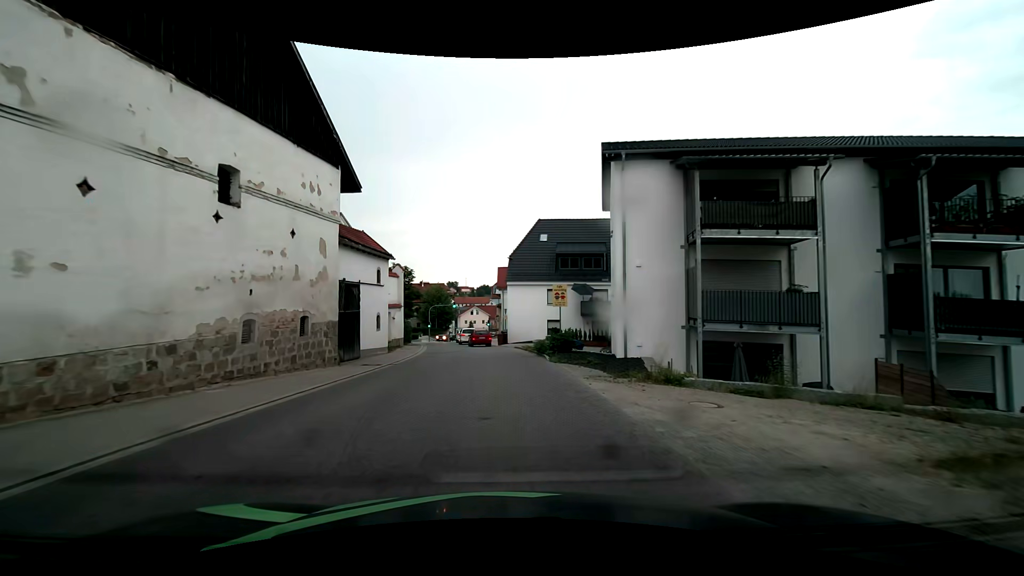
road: tertiary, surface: asphalt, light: Day
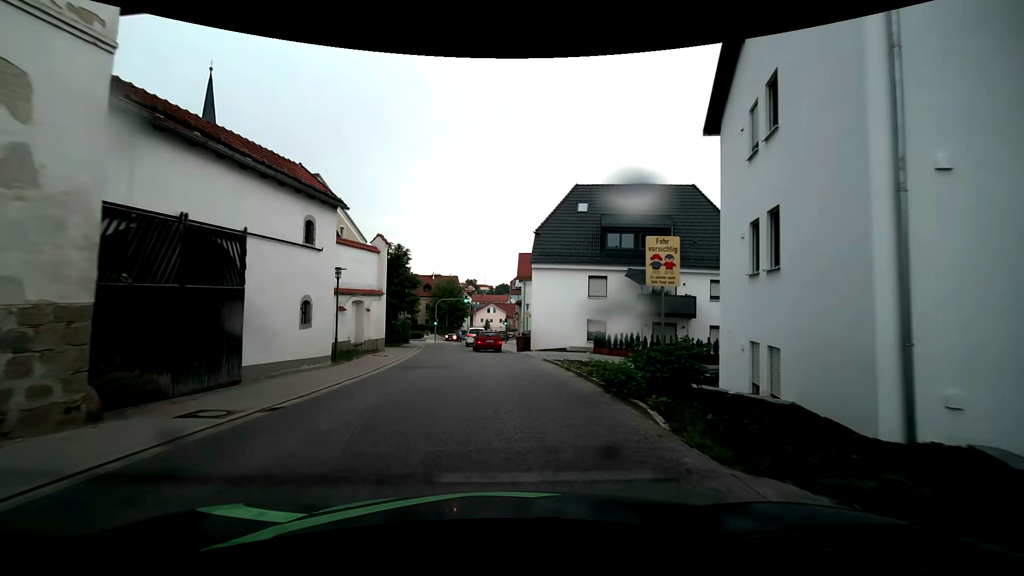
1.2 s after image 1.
(-0.2, +12.4) m; -2°
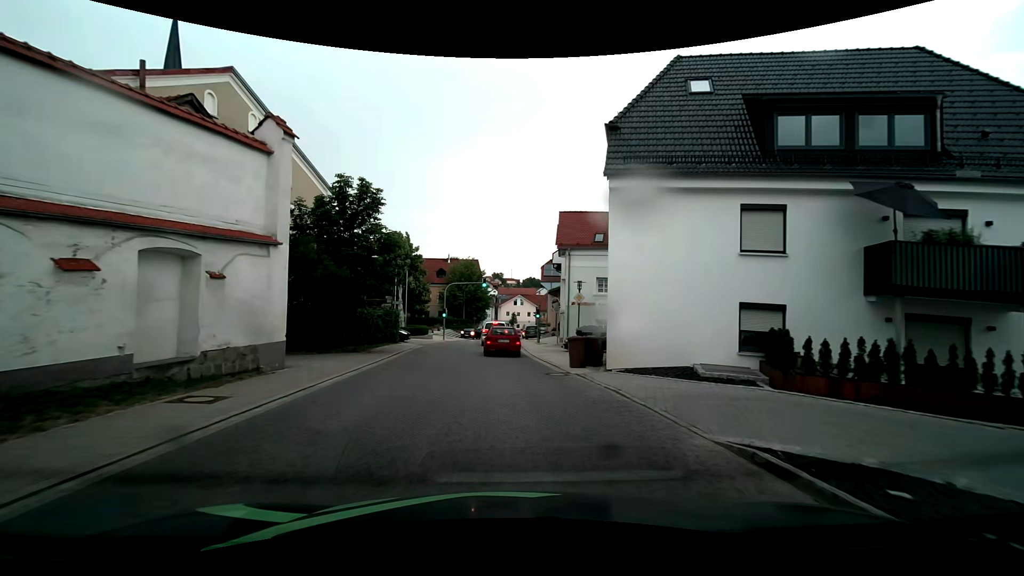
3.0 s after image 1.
(-0.4, +16.7) m; -3°
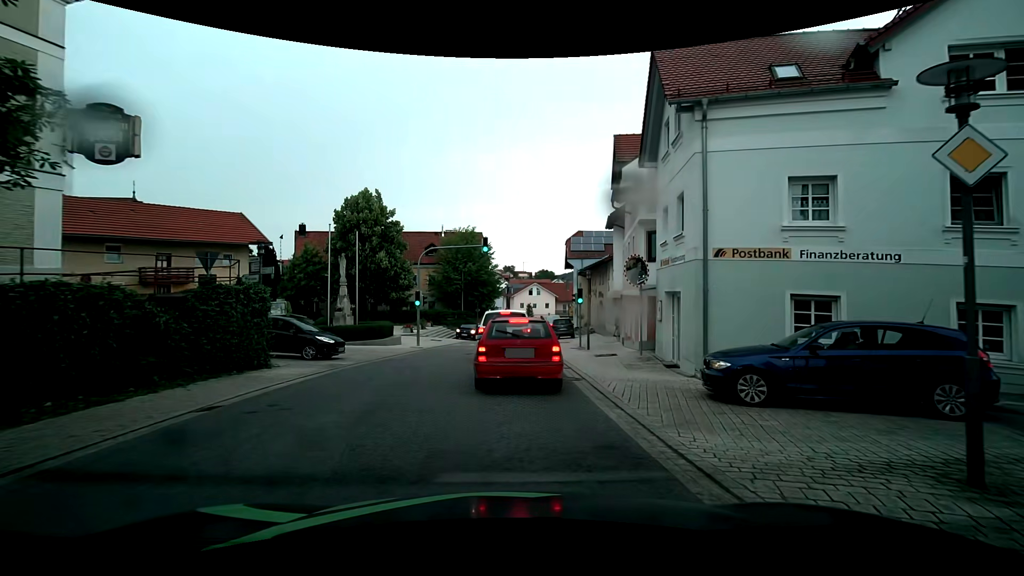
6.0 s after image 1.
(-0.4, +20.2) m; -1°
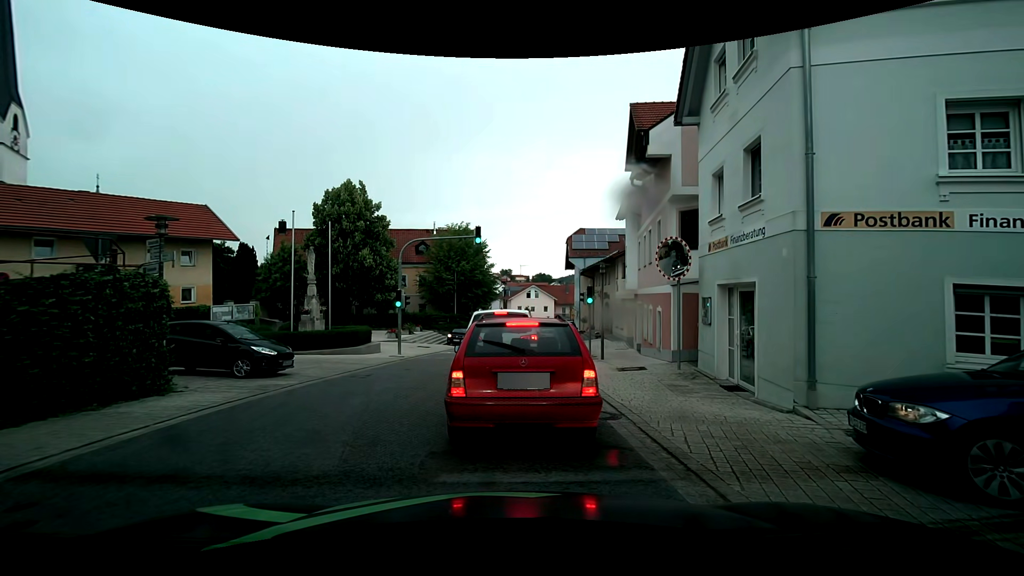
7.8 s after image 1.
(0.0, +3.8) m; -1°
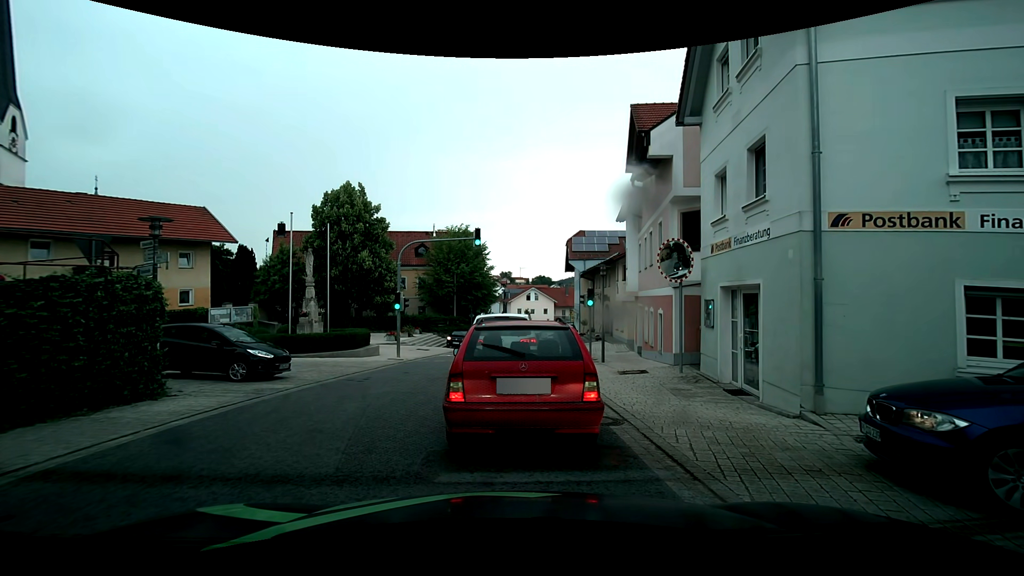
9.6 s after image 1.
(0.0, +0.2) m; 0°
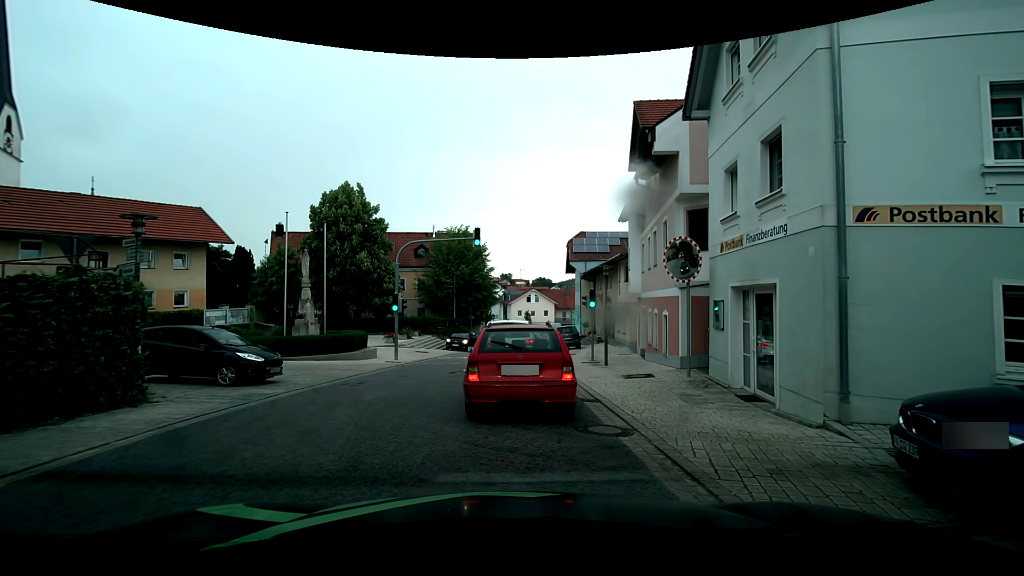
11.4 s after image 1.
(0.0, +0.6) m; 0°
